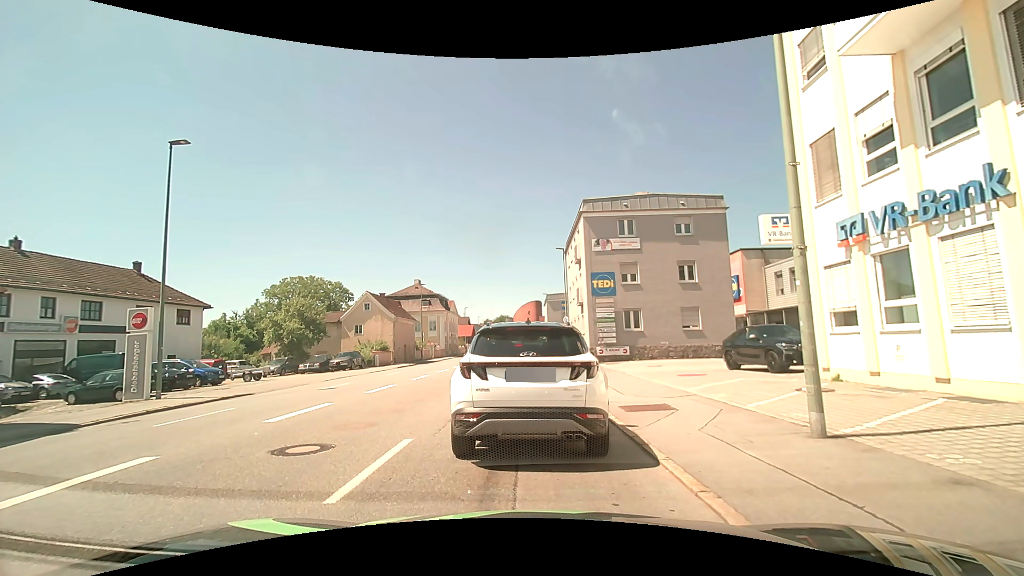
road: tertiary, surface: asphalt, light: Day
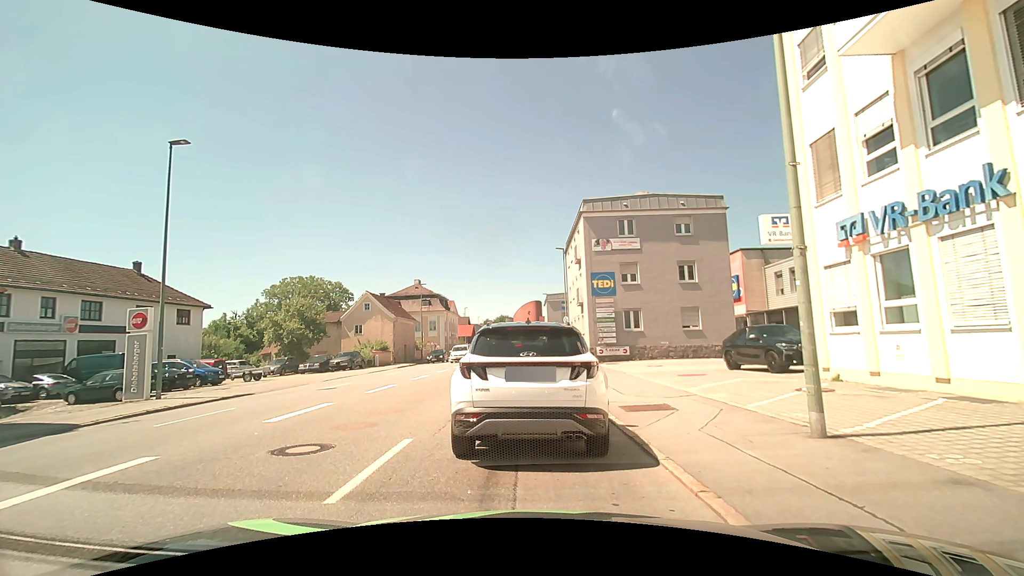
(0.0, 0.0) m; 0°
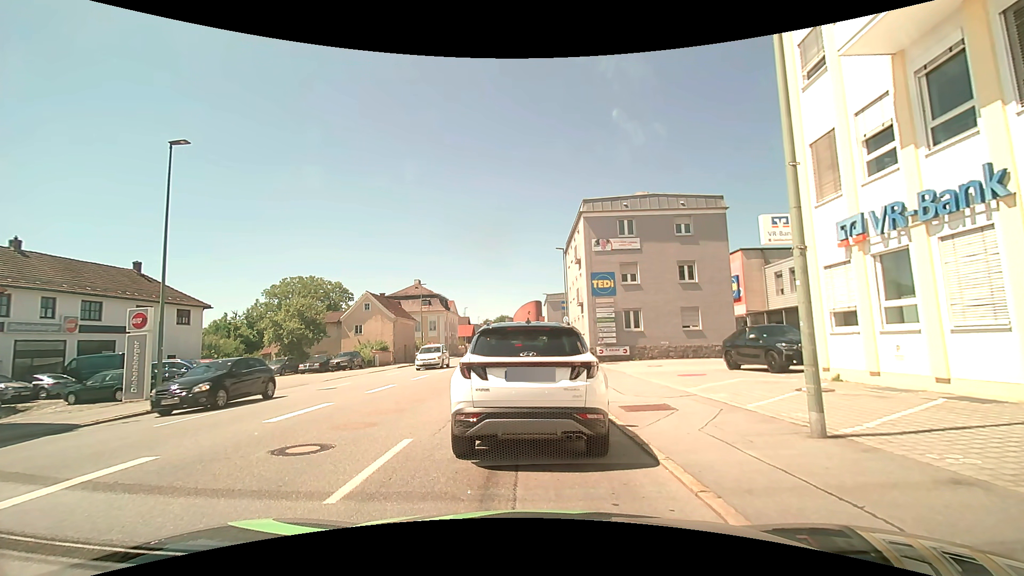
(0.0, 0.0) m; 0°
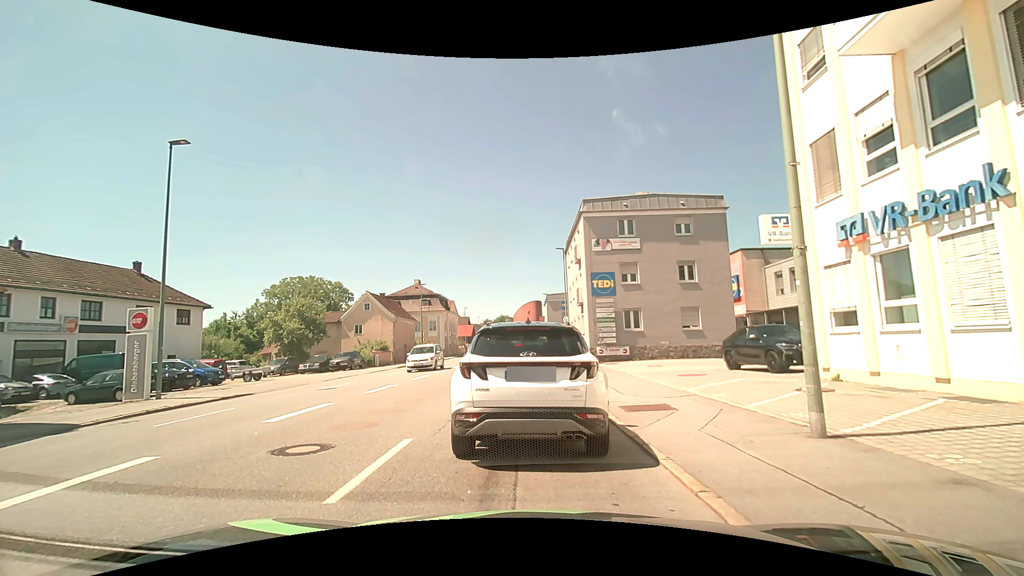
(0.0, 0.0) m; 0°
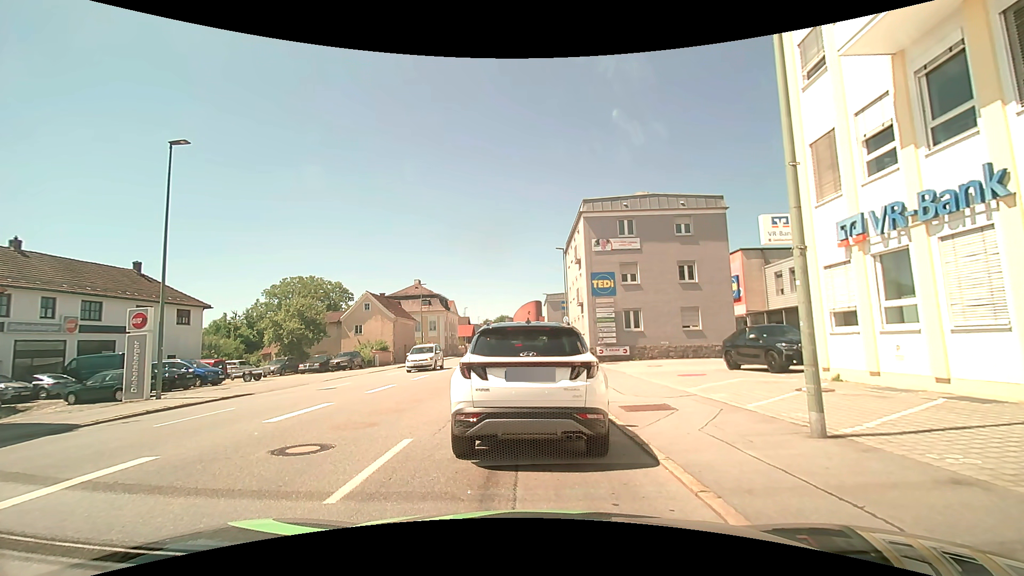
(0.0, 0.0) m; 0°
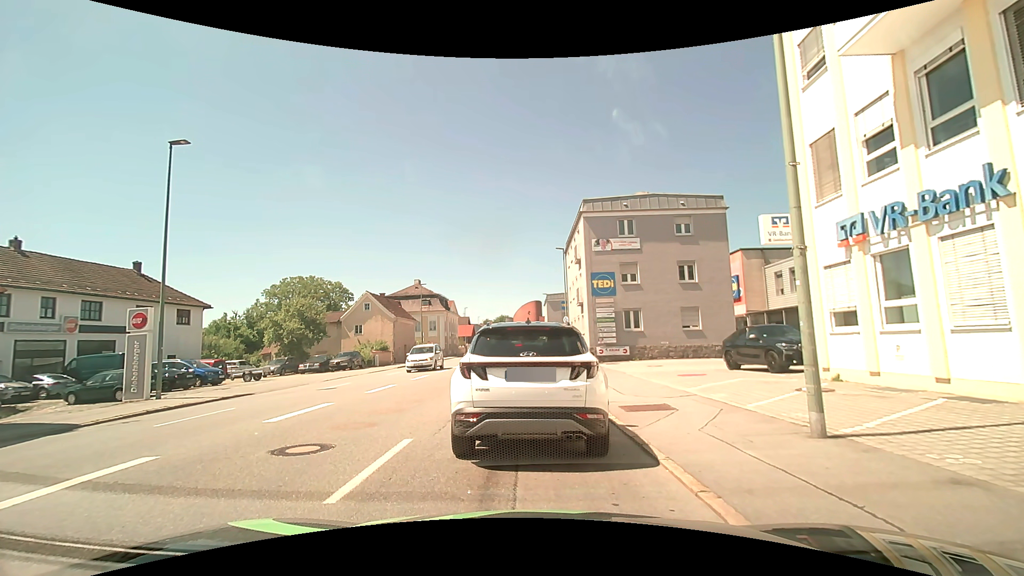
(0.0, 0.0) m; 0°
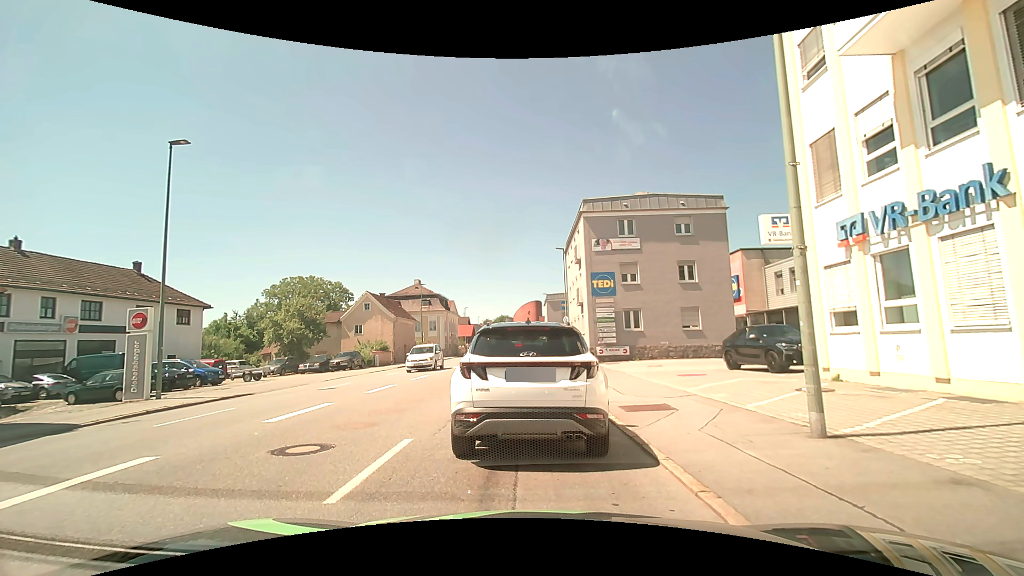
(0.0, 0.0) m; 0°
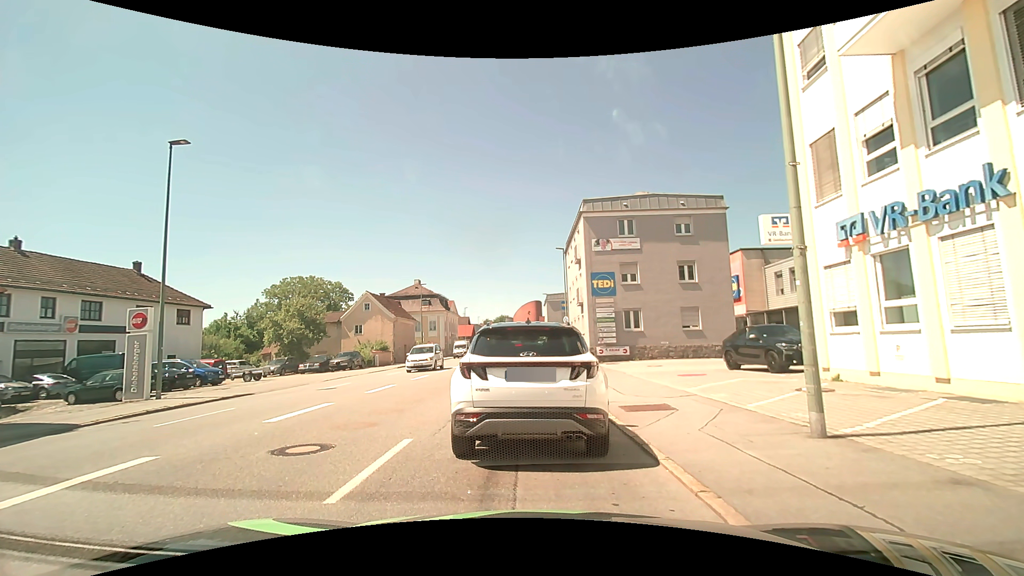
(0.0, 0.0) m; 0°
(0, +10) (0, +20) (0, +30) (0, +40) (0, +50) (+1, +60) (+1, +70) (+1, +80) (+1, +90) (+1, +100) m
